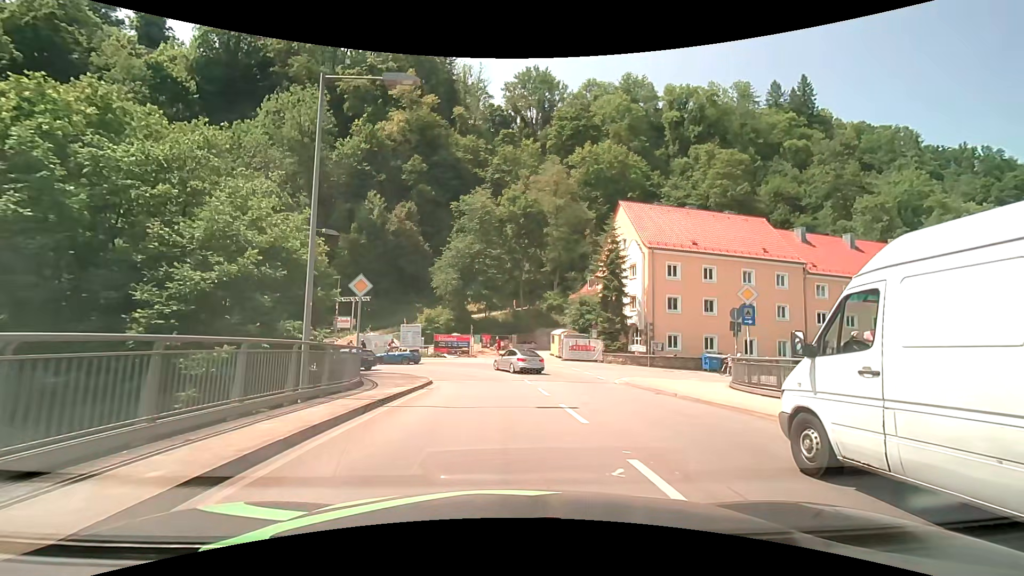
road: primary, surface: asphalt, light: Day
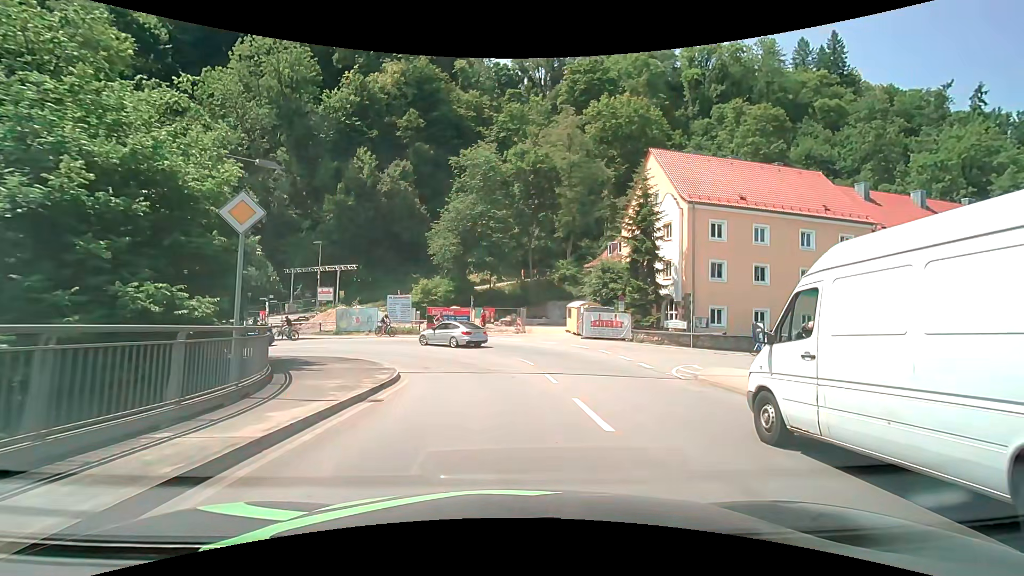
(0.0, +8.0) m; 0°
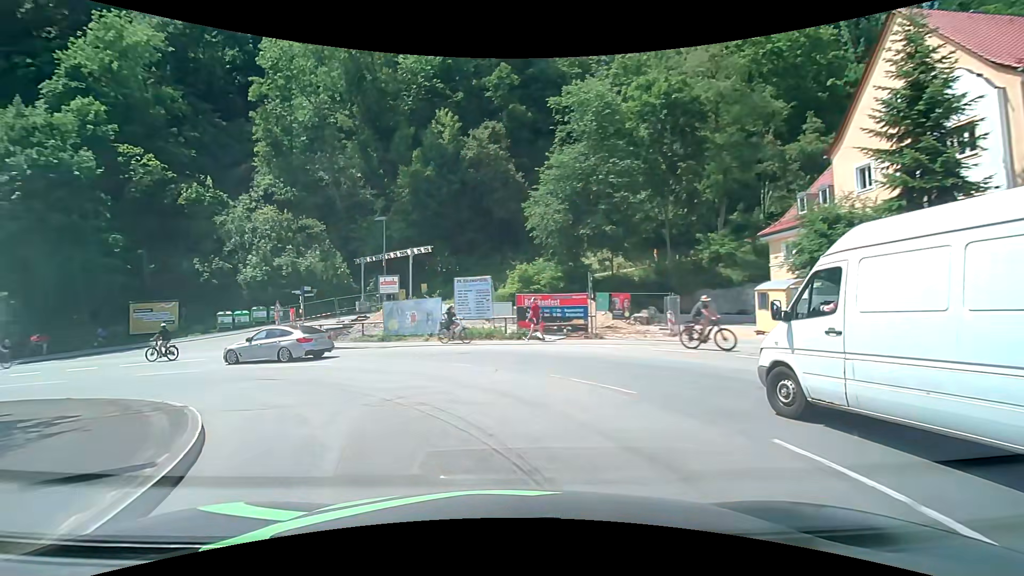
(-0.9, +15.9) m; -11°
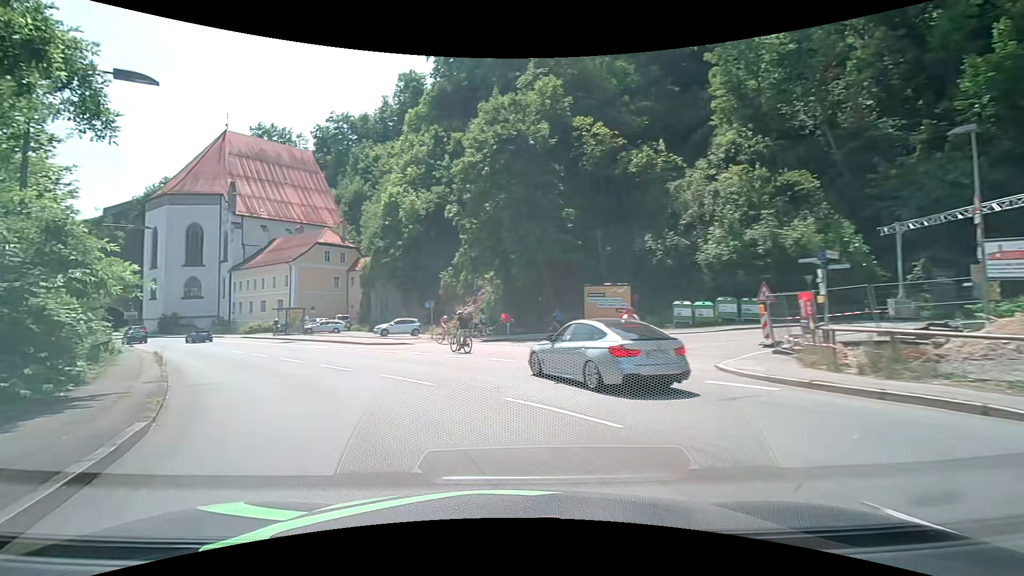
(-6.6, +14.4) m; -51°
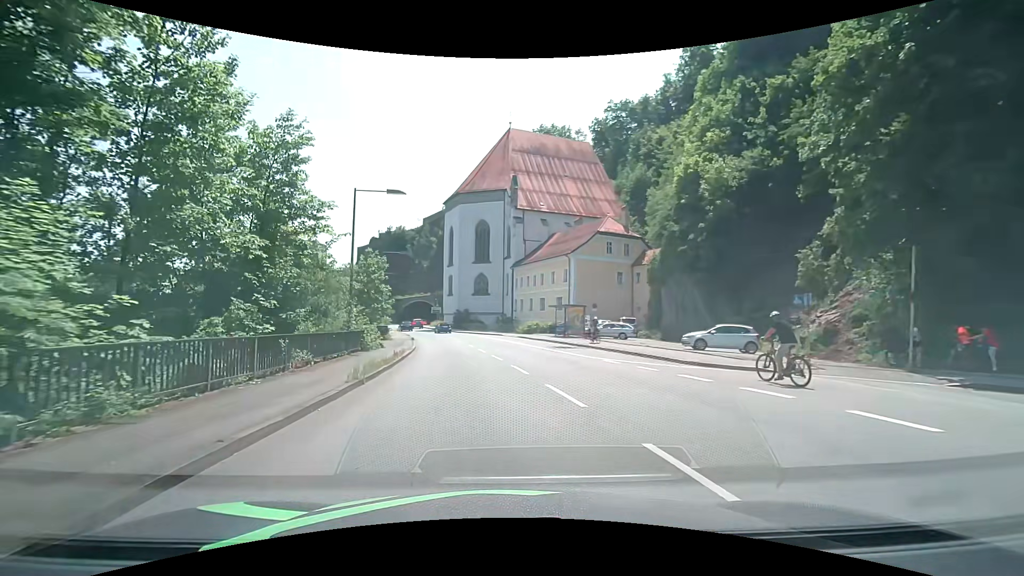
(-4.2, +13.3) m; -30°
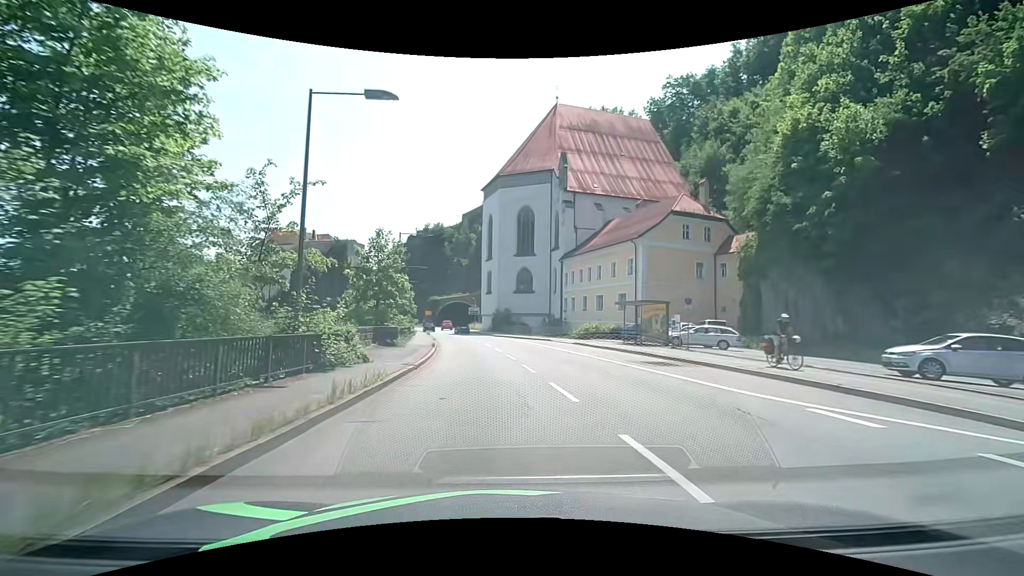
(-0.7, +11.3) m; -5°
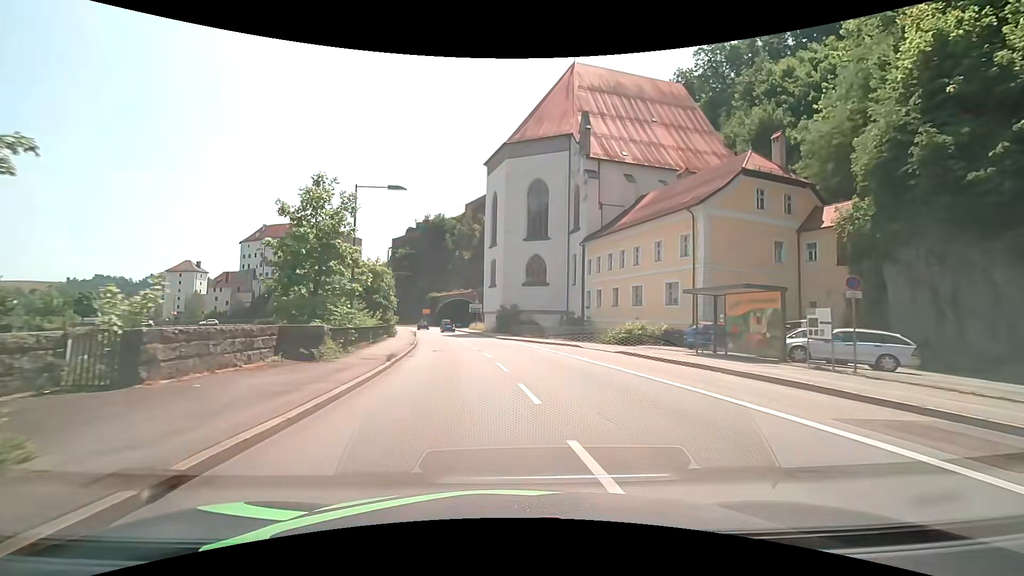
(-0.1, +12.6) m; 0°
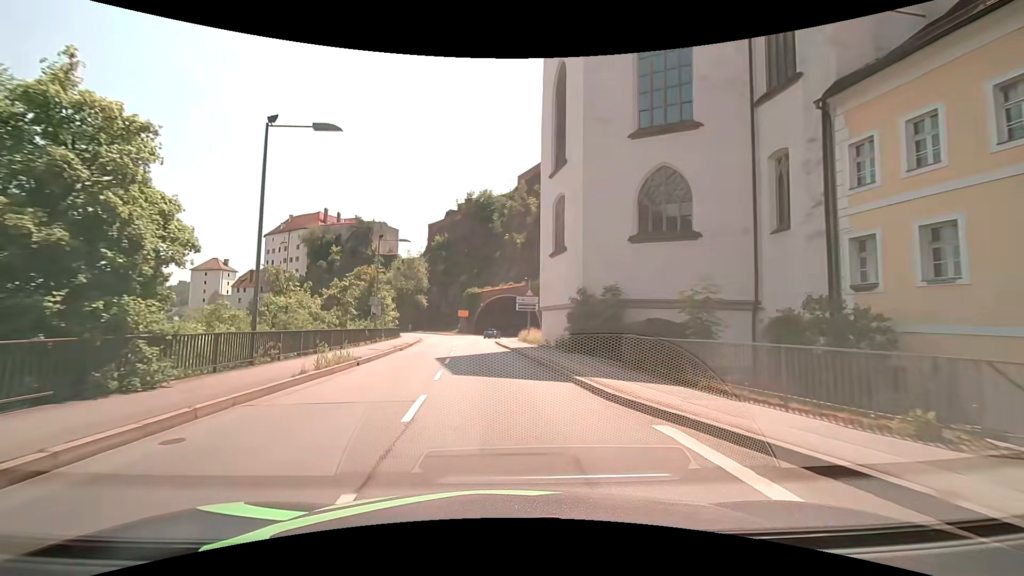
(-1.2, +31.8) m; -7°
